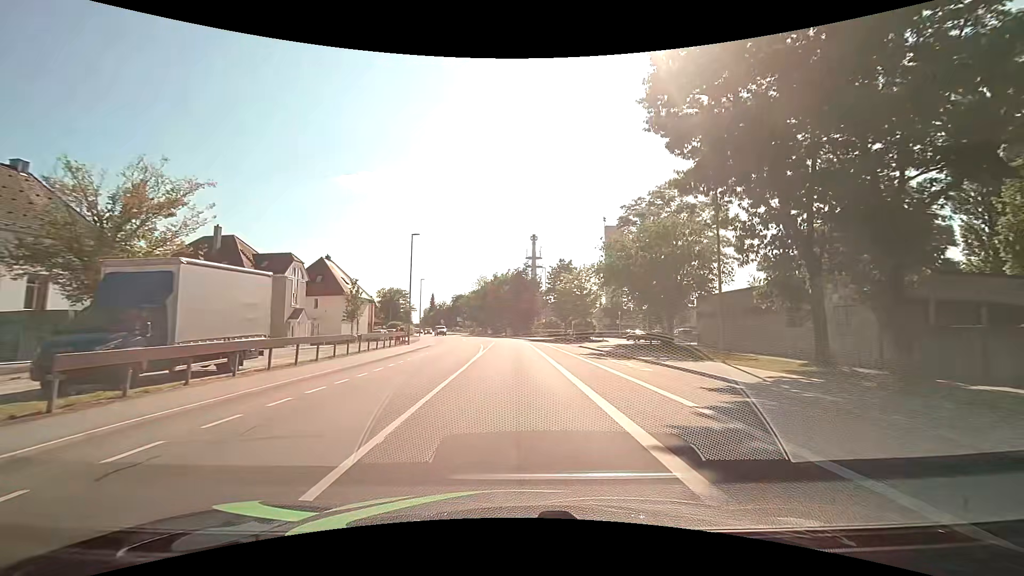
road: tertiary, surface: asphalt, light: Day
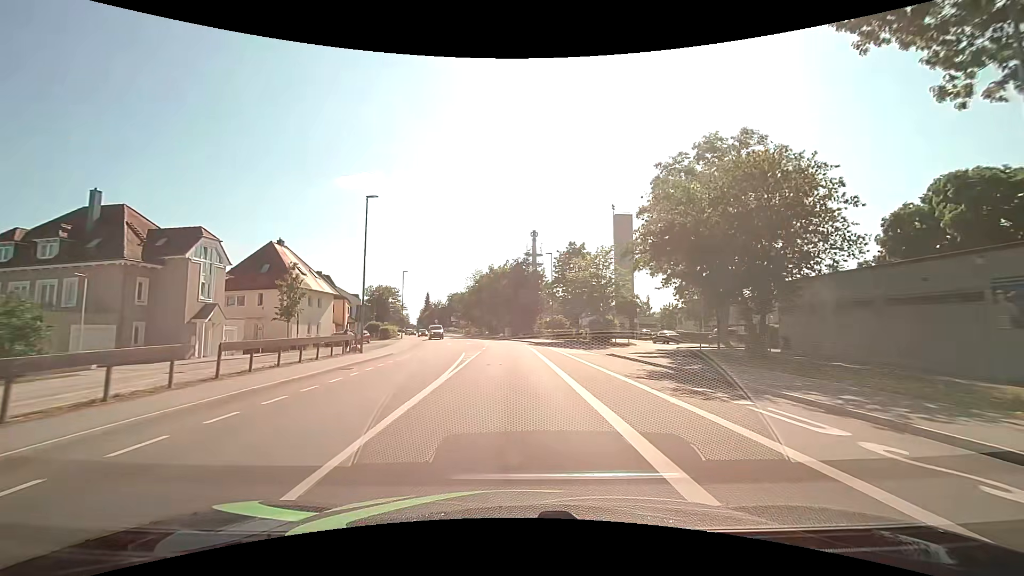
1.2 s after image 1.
(0.0, +13.8) m; 0°
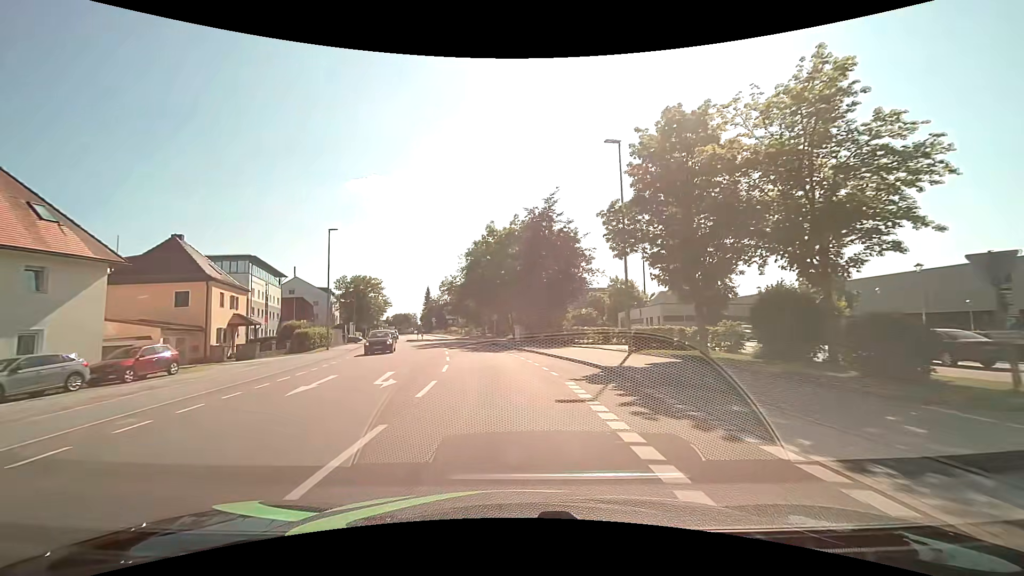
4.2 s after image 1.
(-0.3, +34.3) m; -1°
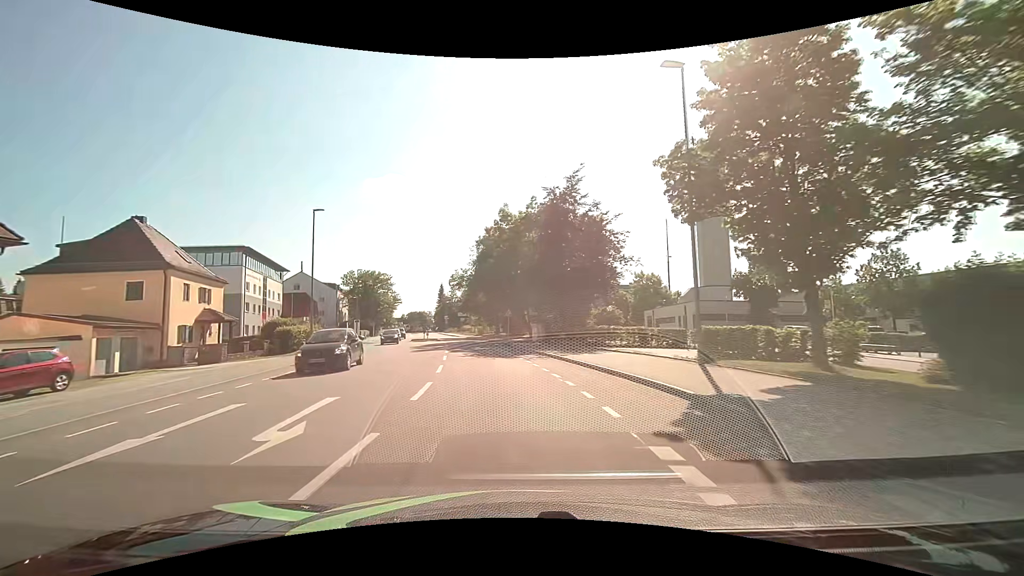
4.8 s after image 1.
(-0.1, +6.9) m; -2°
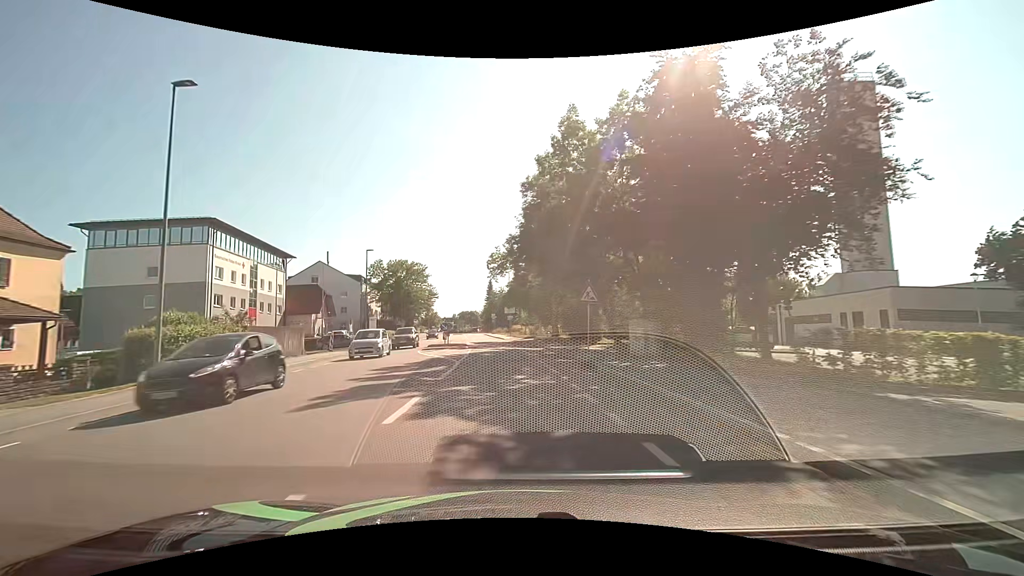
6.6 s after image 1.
(-1.0, +20.5) m; -6°
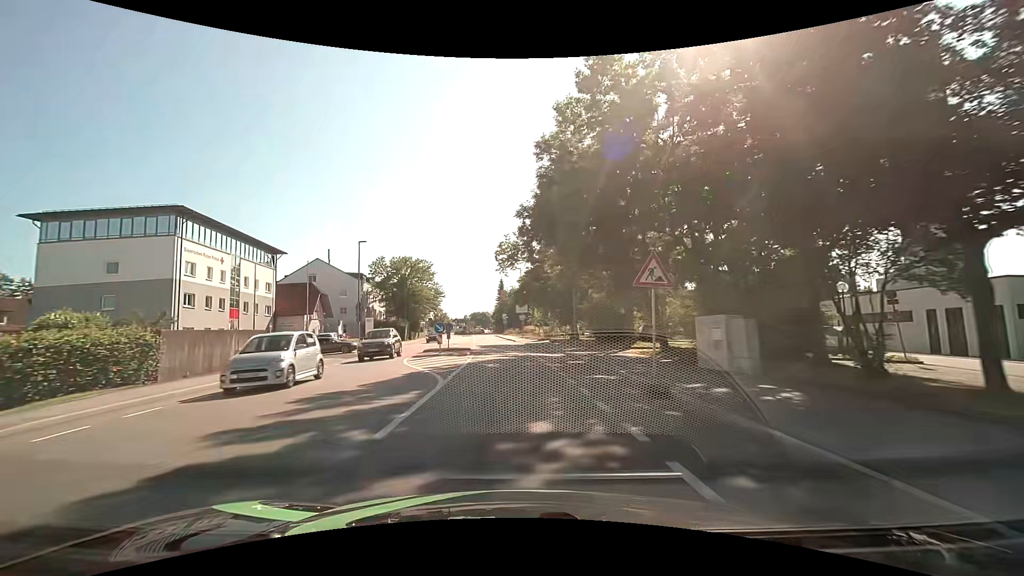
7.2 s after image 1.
(-0.1, +6.8) m; -1°
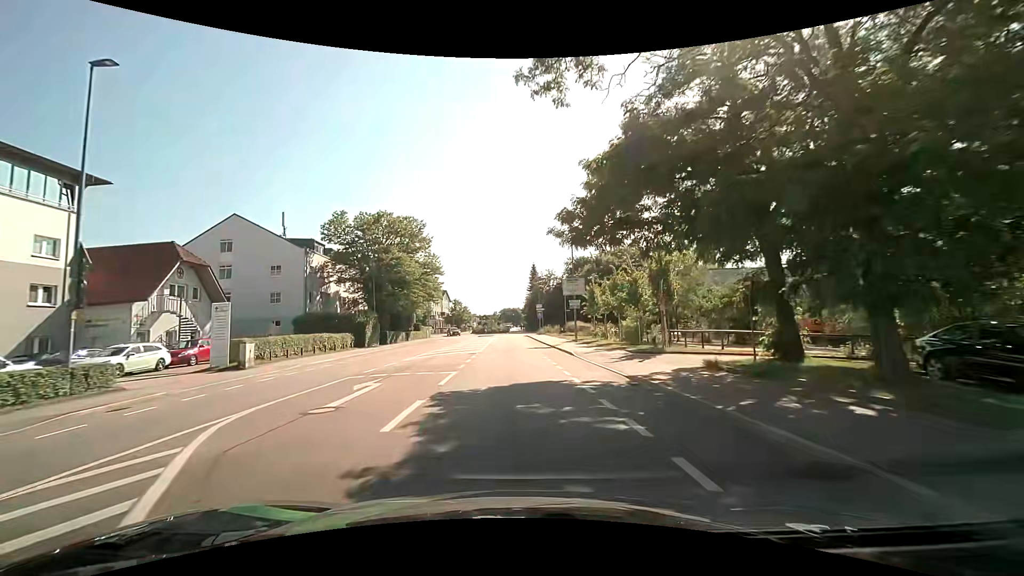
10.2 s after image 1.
(-1.3, +34.0) m; -4°
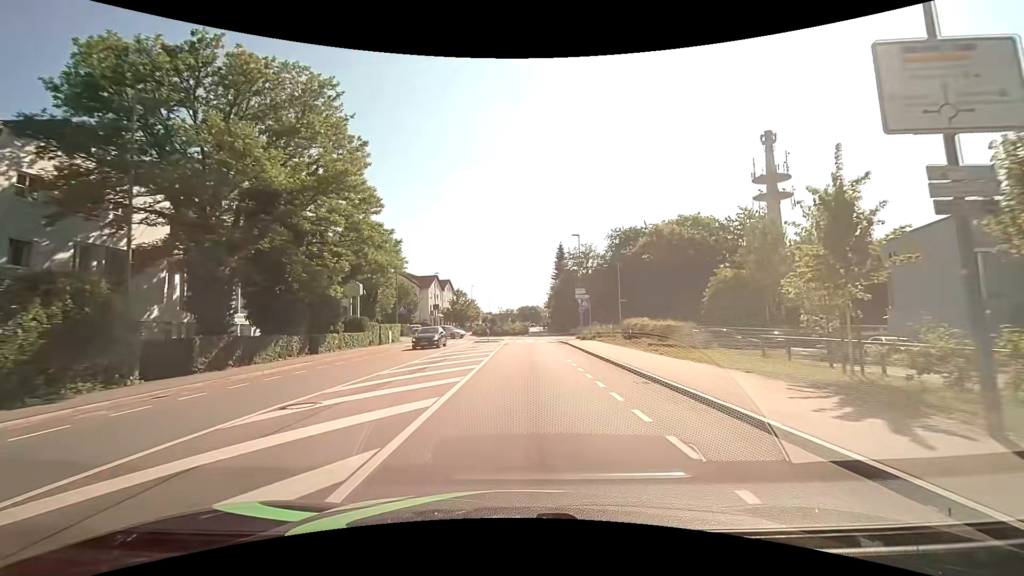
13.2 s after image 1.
(-0.8, +33.0) m; -2°
(0, +10) (0, +20) (0, +30) (0, +40) (+1, +50) (+4, +60) (+6, +69) (+2, +78) (0, +88) (0, +98) m
